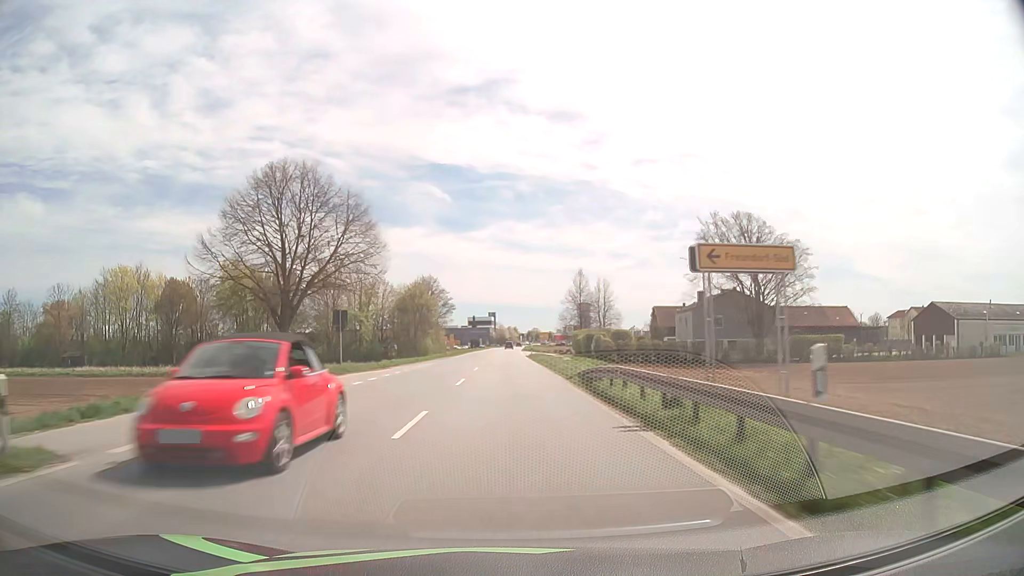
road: primary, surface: asphalt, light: Day
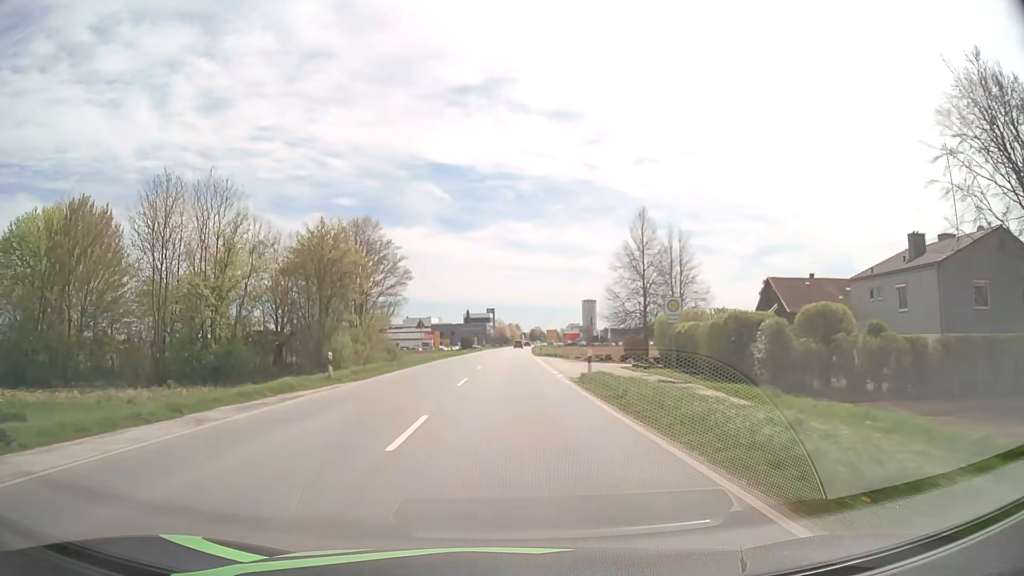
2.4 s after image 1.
(-0.2, +49.1) m; 0°
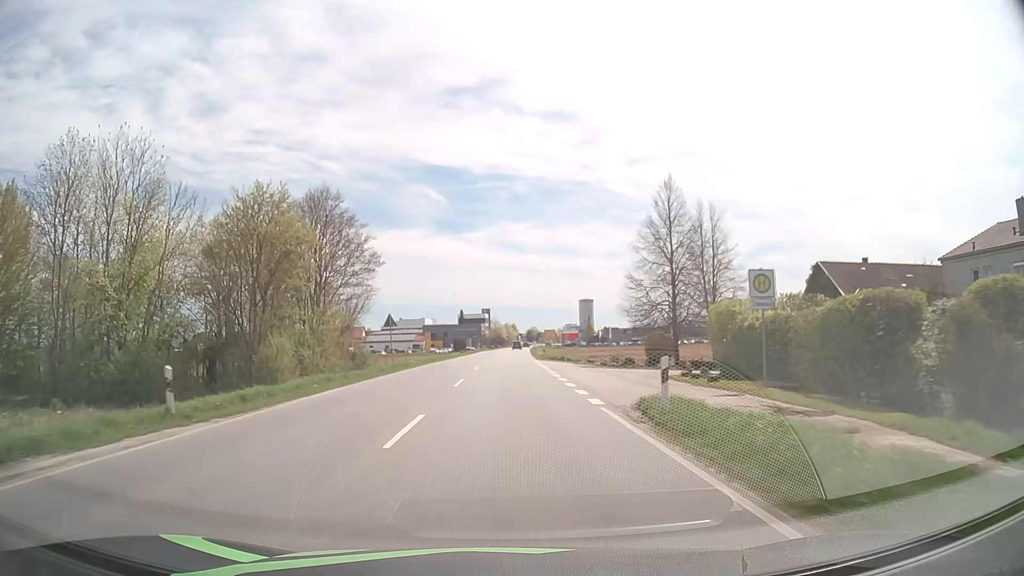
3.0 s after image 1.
(0.0, +11.7) m; 0°
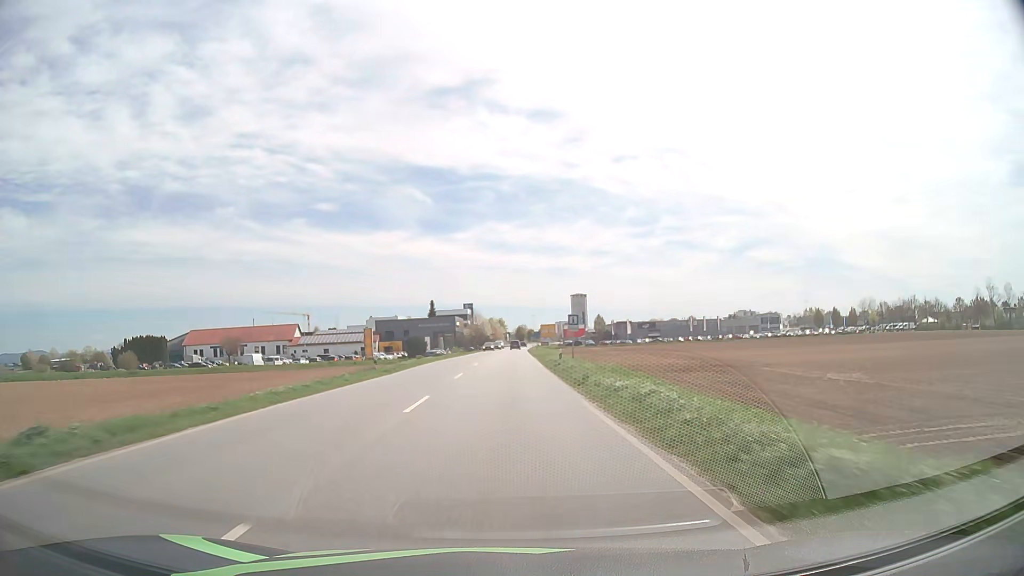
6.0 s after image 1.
(+0.5, +55.5) m; +1°
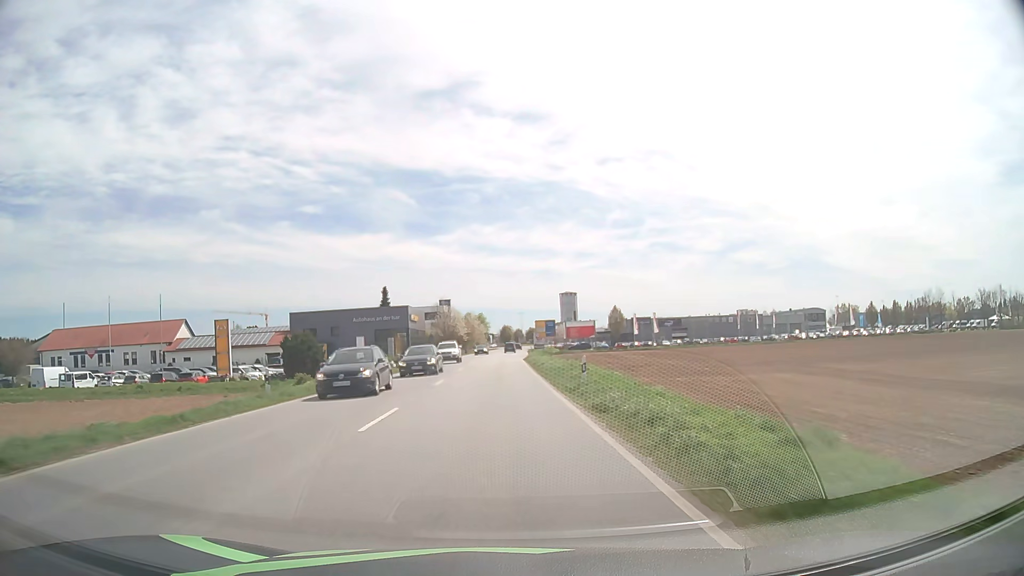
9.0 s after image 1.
(+0.5, +50.2) m; +1°
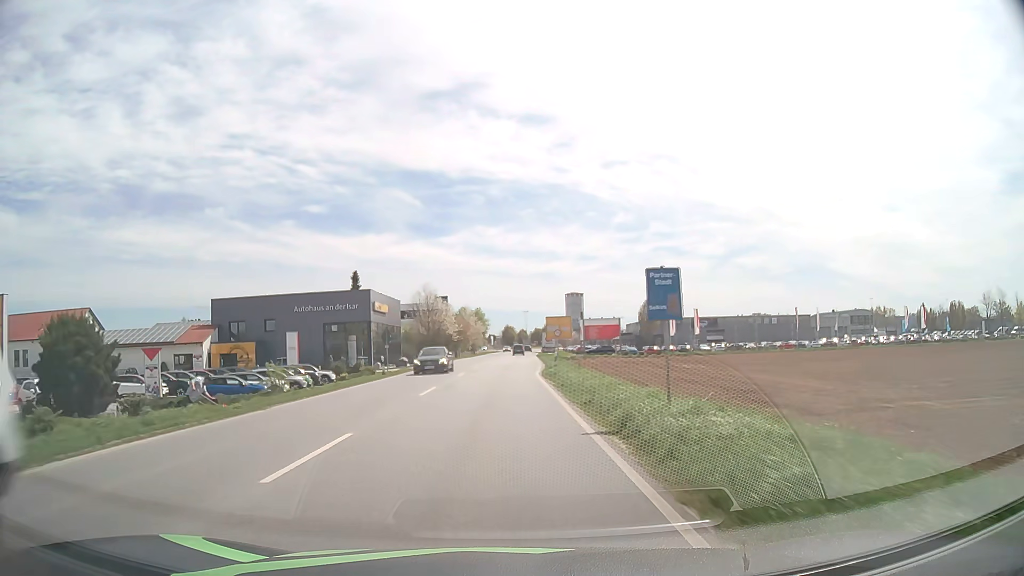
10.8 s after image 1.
(0.0, +28.1) m; 0°
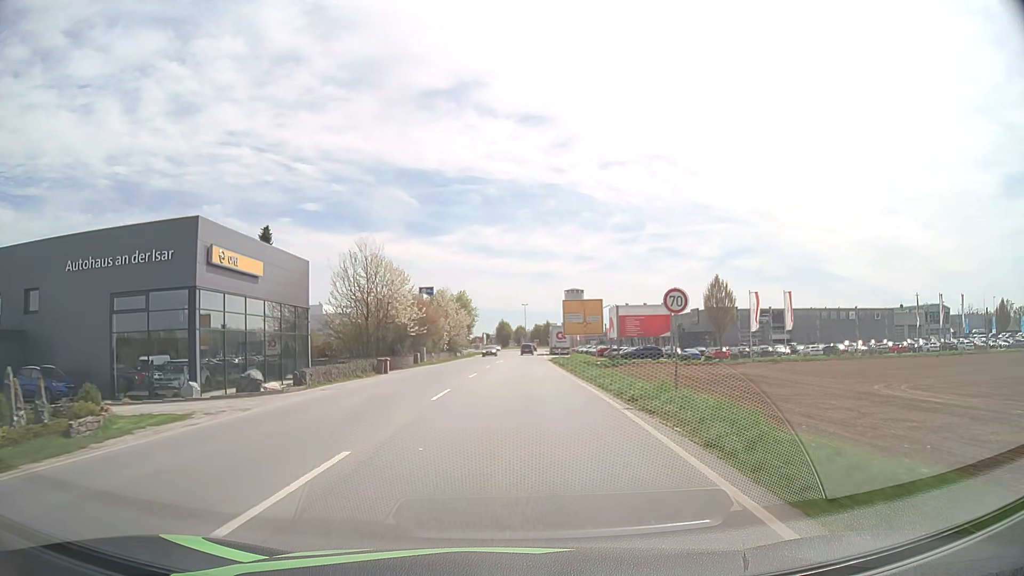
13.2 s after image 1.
(0.0, +38.0) m; 0°
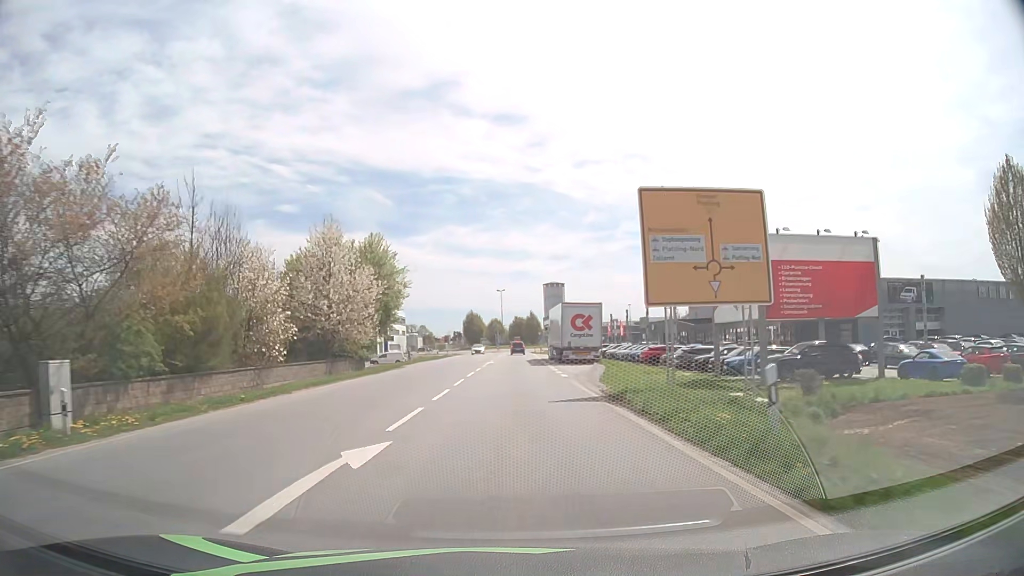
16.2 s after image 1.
(+0.9, +48.0) m; +2°
(0, +10) (0, +20) (0, +30) (0, +40) (0, +50) (0, +60) (+1, +70) (+1, +80) (+1, +90) (+2, +100) m
